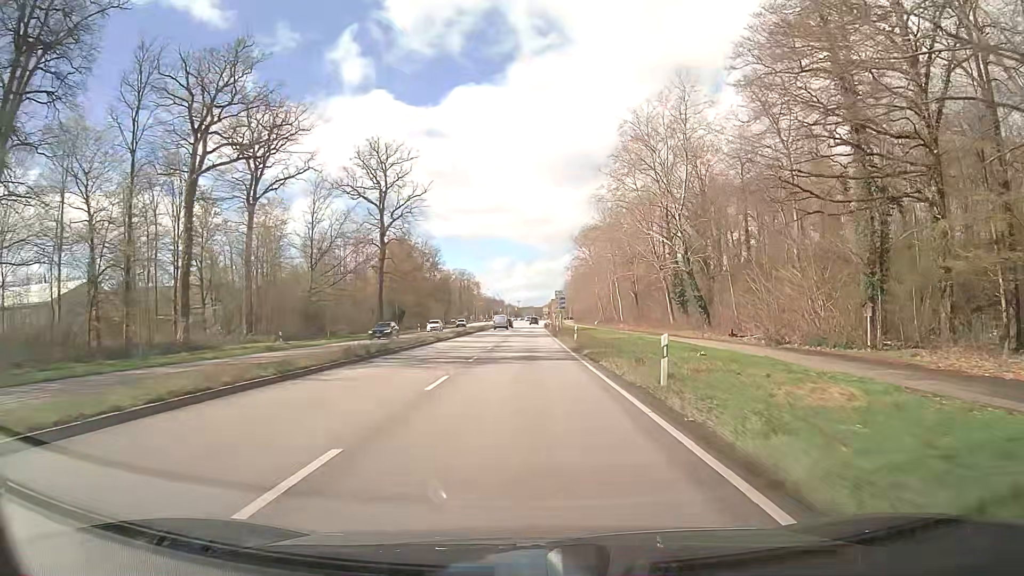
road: primary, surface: asphalt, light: Day
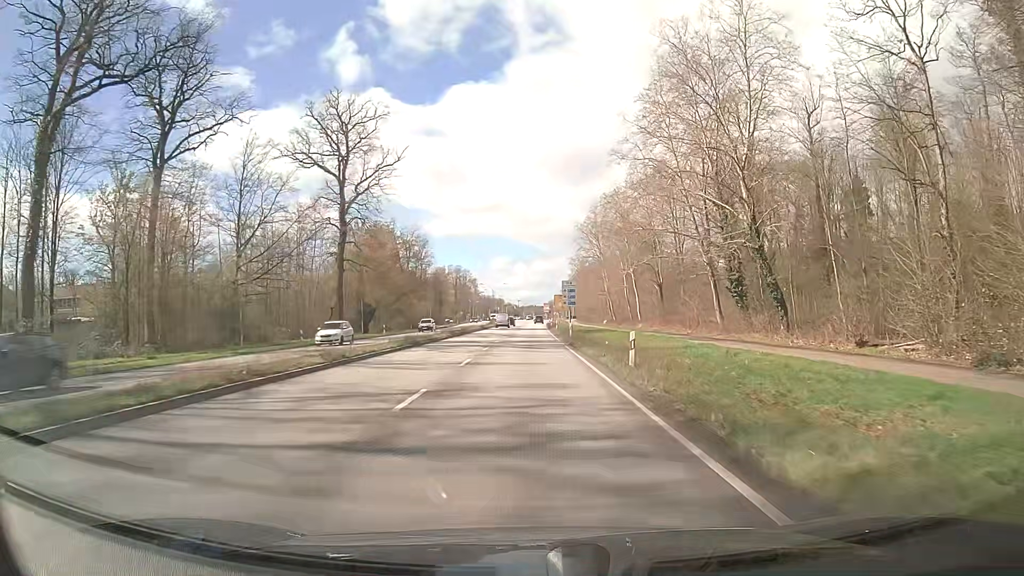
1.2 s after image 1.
(0.0, +21.4) m; 0°
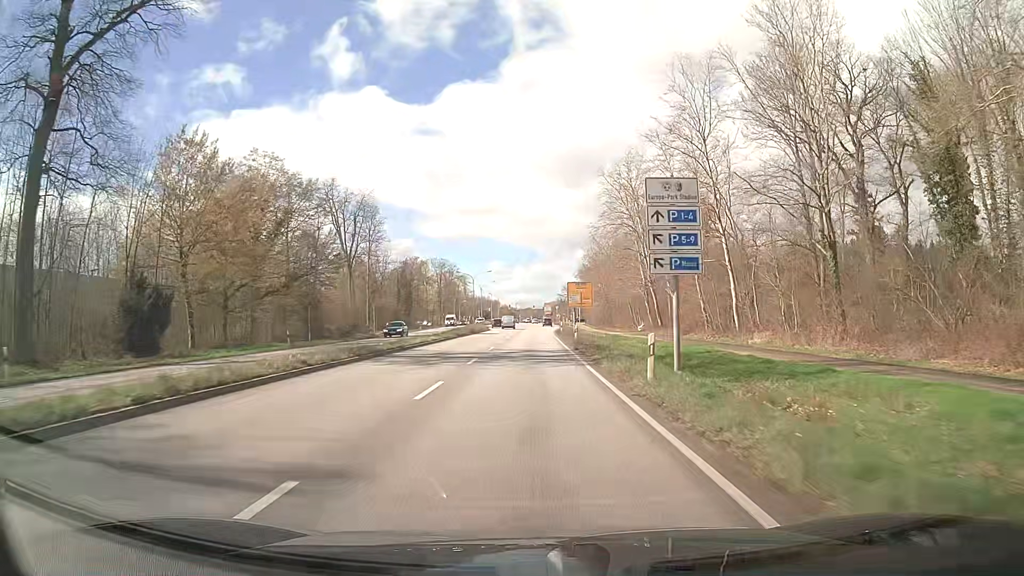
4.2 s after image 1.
(+0.2, +53.4) m; 0°
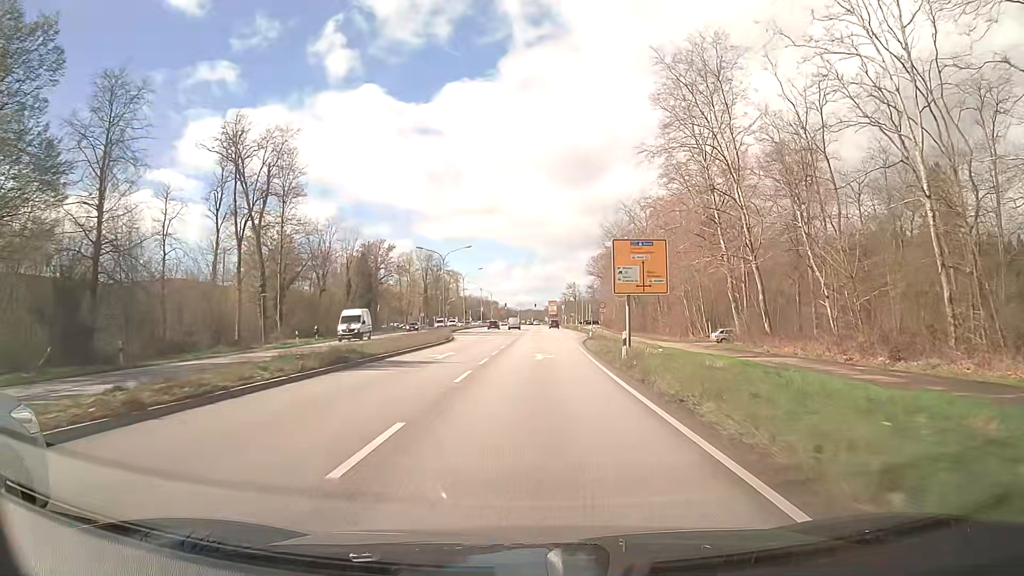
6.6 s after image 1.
(+0.3, +42.6) m; 0°
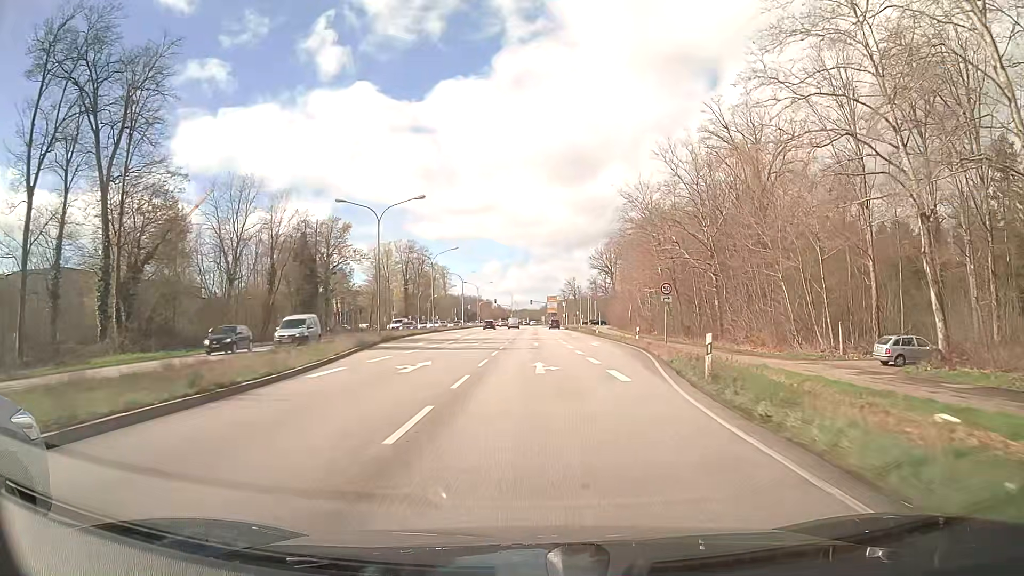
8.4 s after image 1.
(+0.1, +31.9) m; 0°
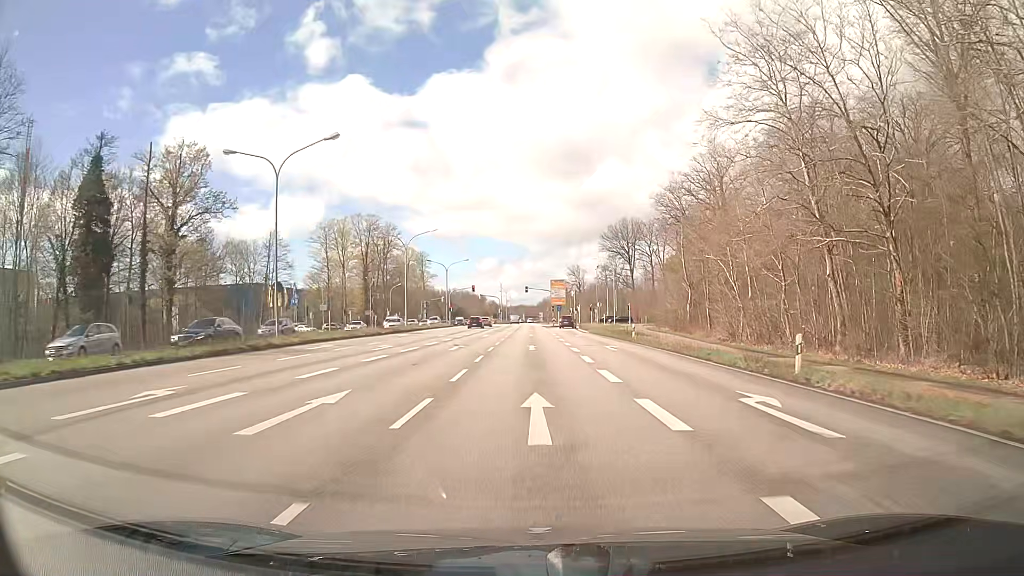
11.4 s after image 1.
(+0.3, +50.0) m; 0°
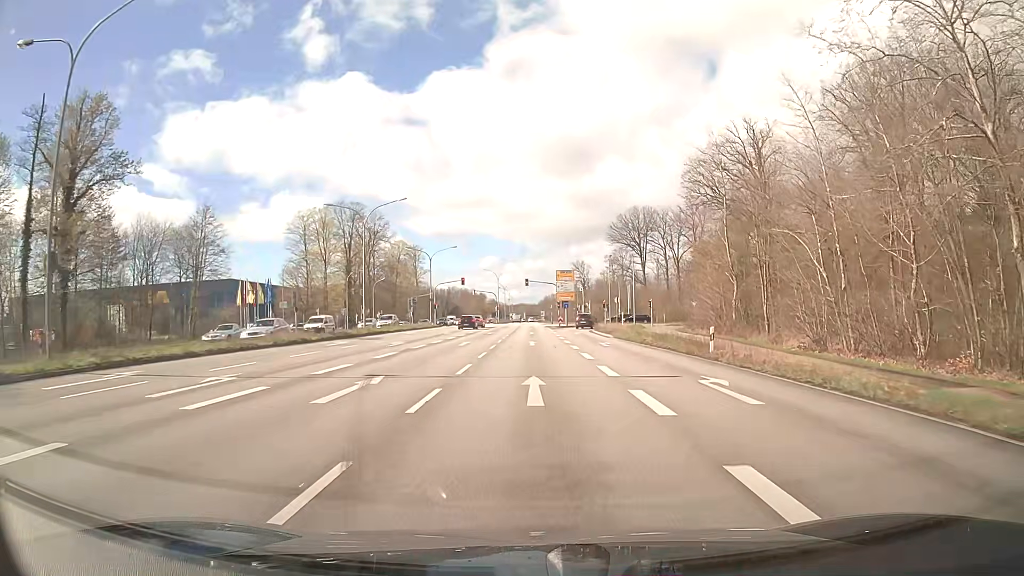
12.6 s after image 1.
(0.0, +17.1) m; 0°
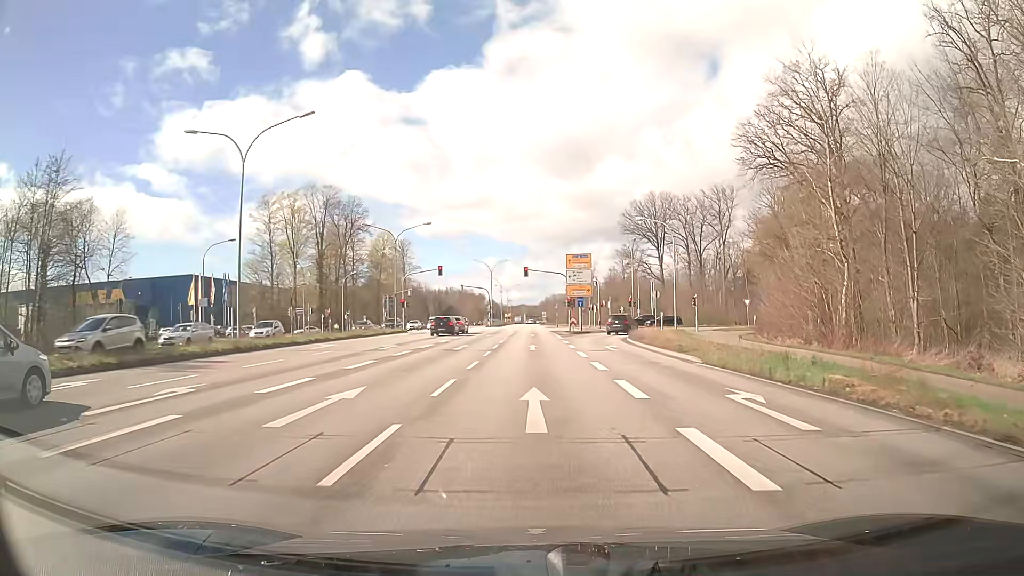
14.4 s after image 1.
(0.0, +21.9) m; 0°
